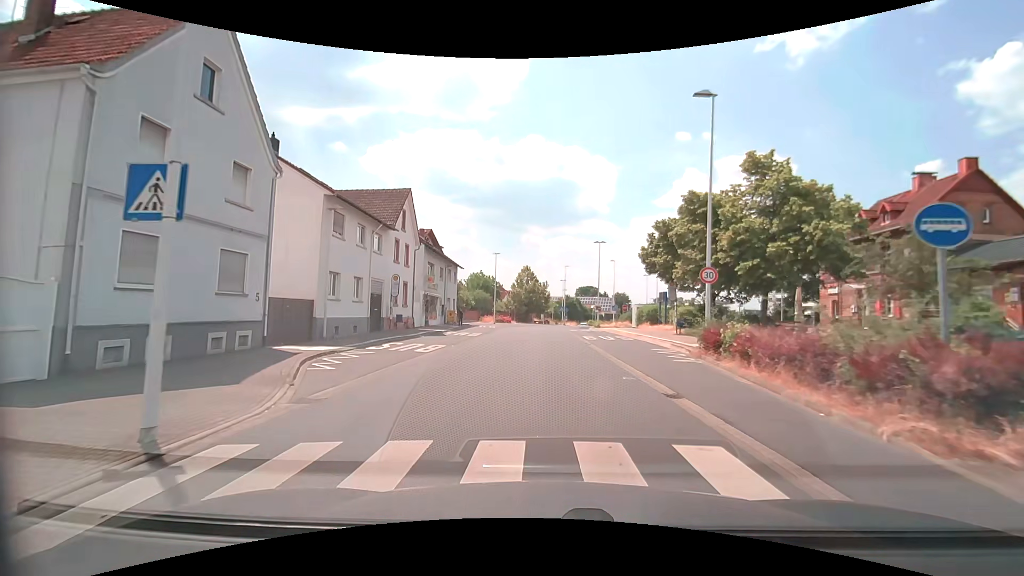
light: Day
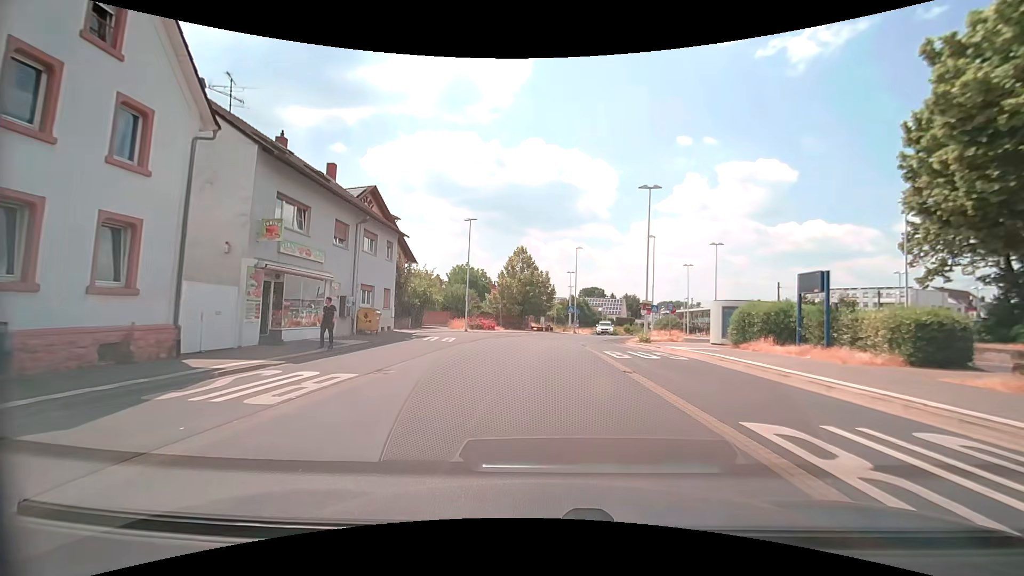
(-0.2, +25.8) m; 0°
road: tertiary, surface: asphalt
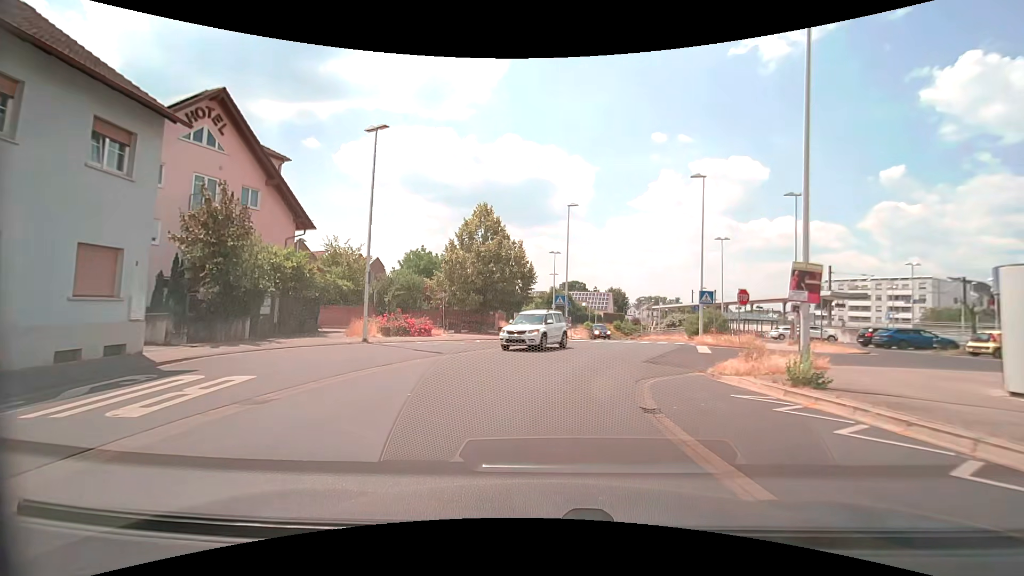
(+0.1, +20.2) m; +2°
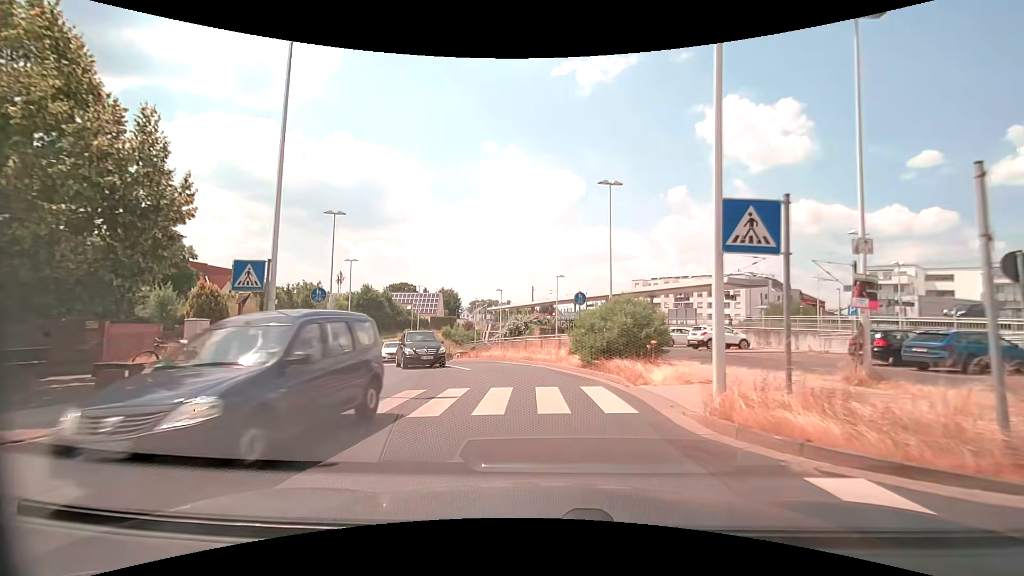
(+3.7, +22.6) m; +19°
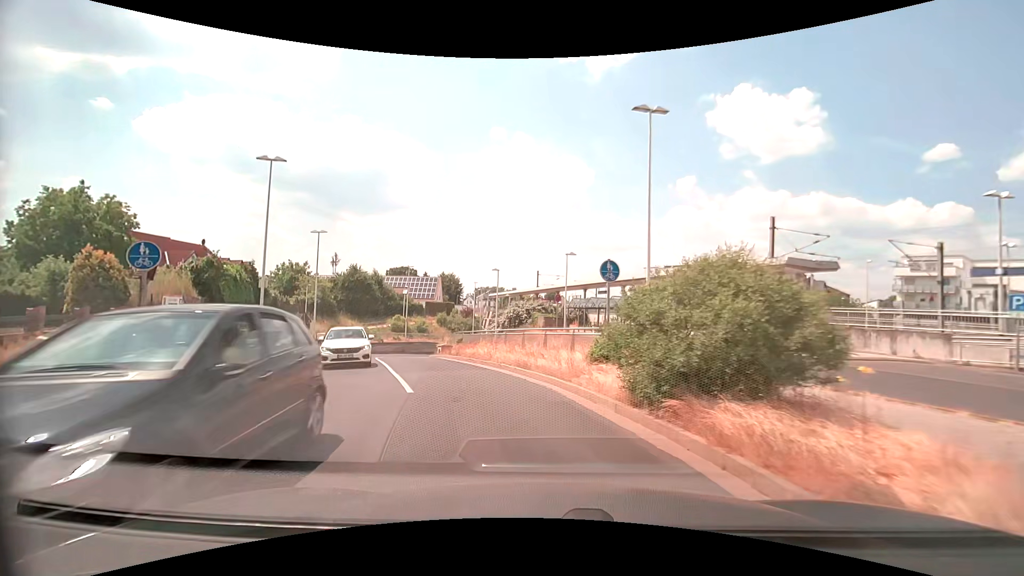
(+0.1, +8.5) m; -1°
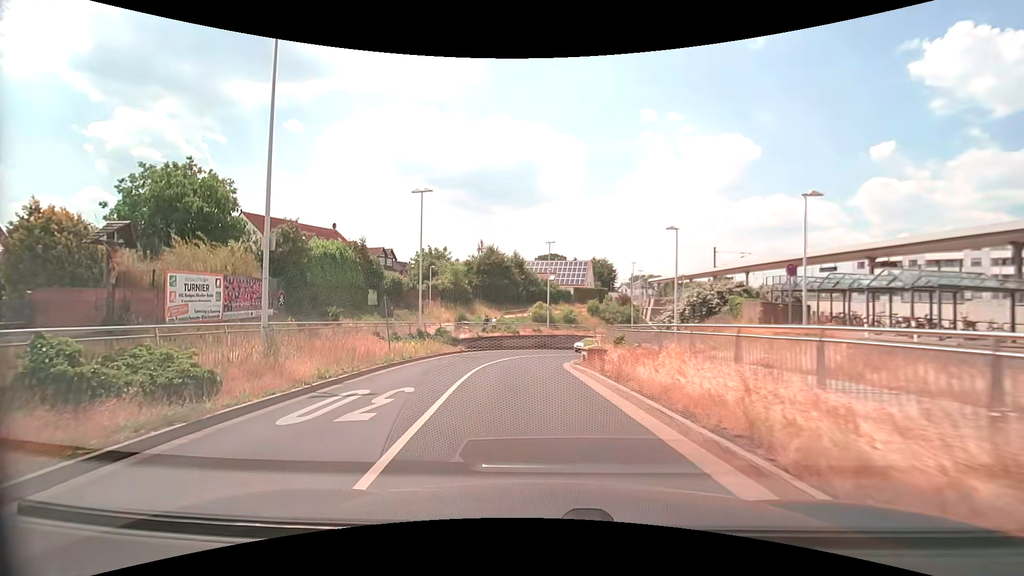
(-1.6, +13.0) m; -17°
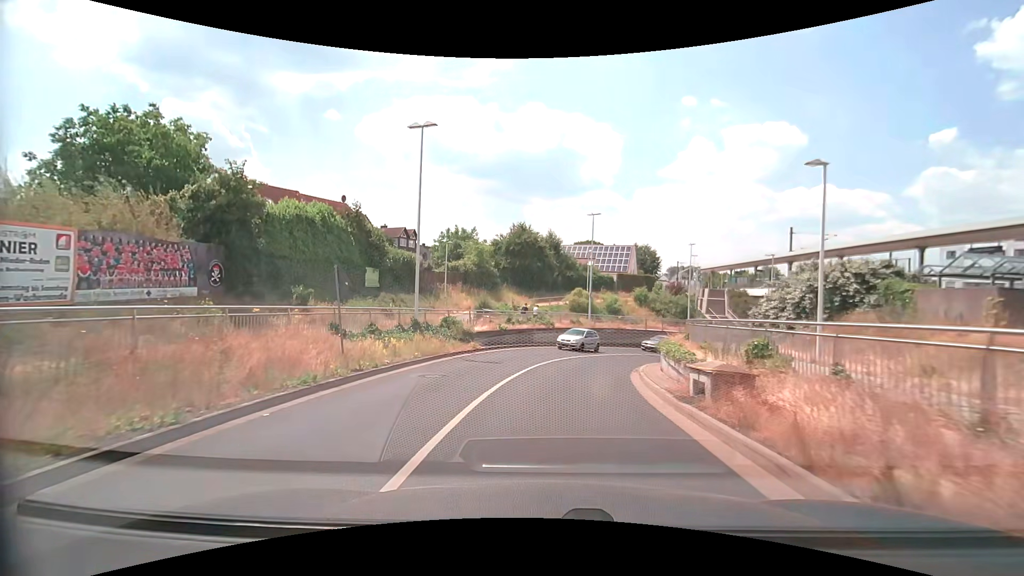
(-0.5, +9.3) m; -4°
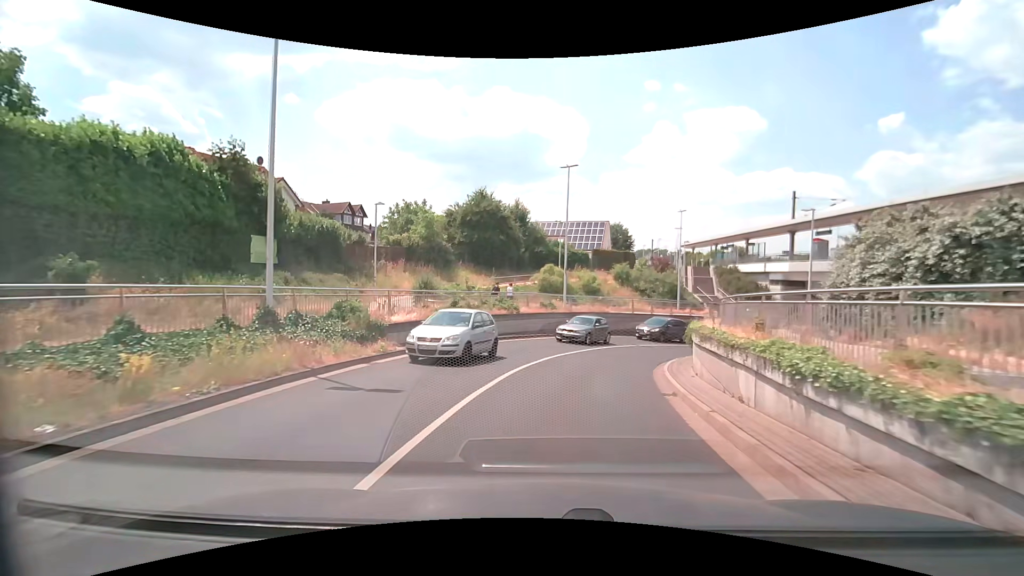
(+0.4, +9.6) m; +5°
